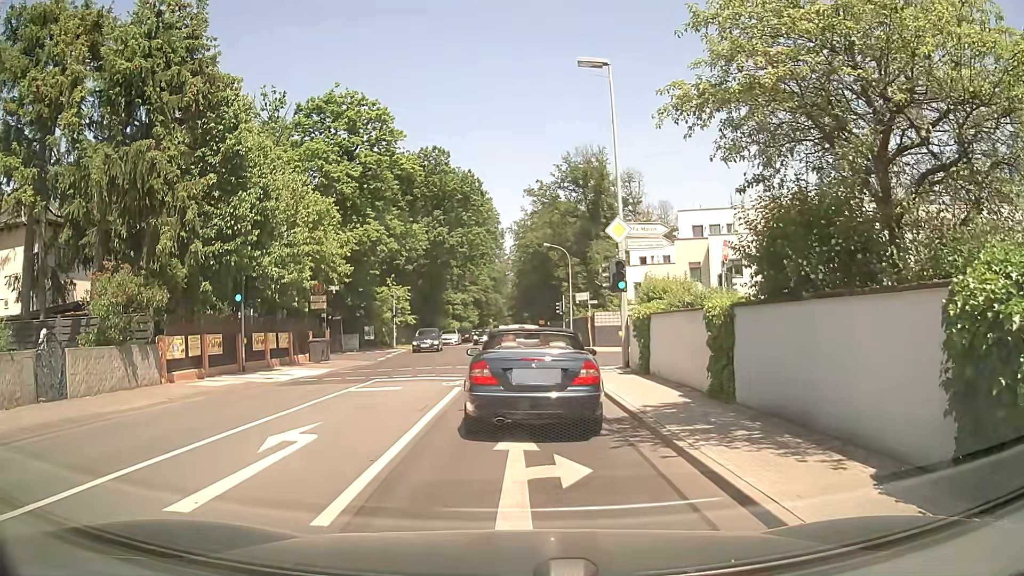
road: secondary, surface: asphalt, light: Day
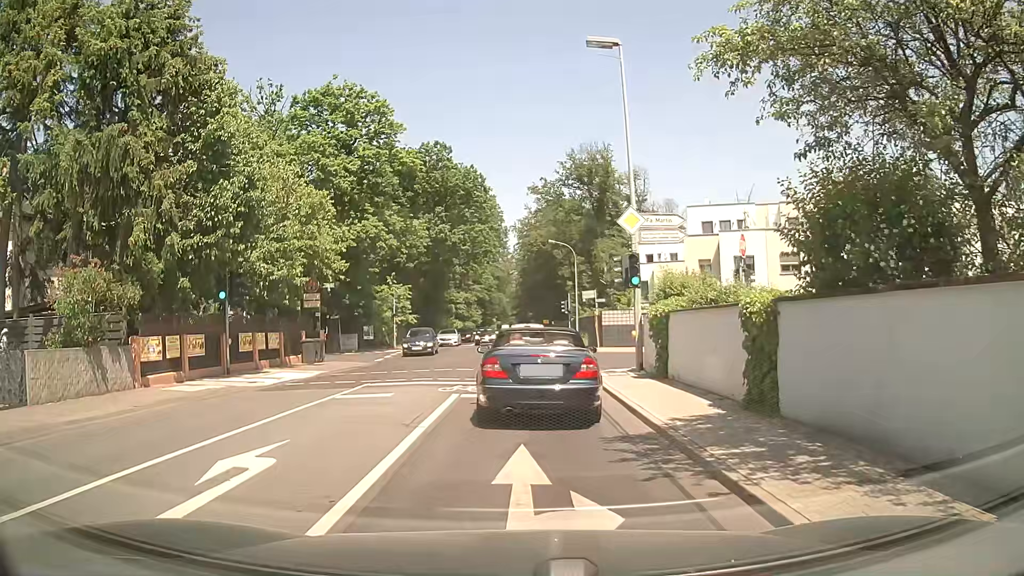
(0.0, +1.7) m; -2°
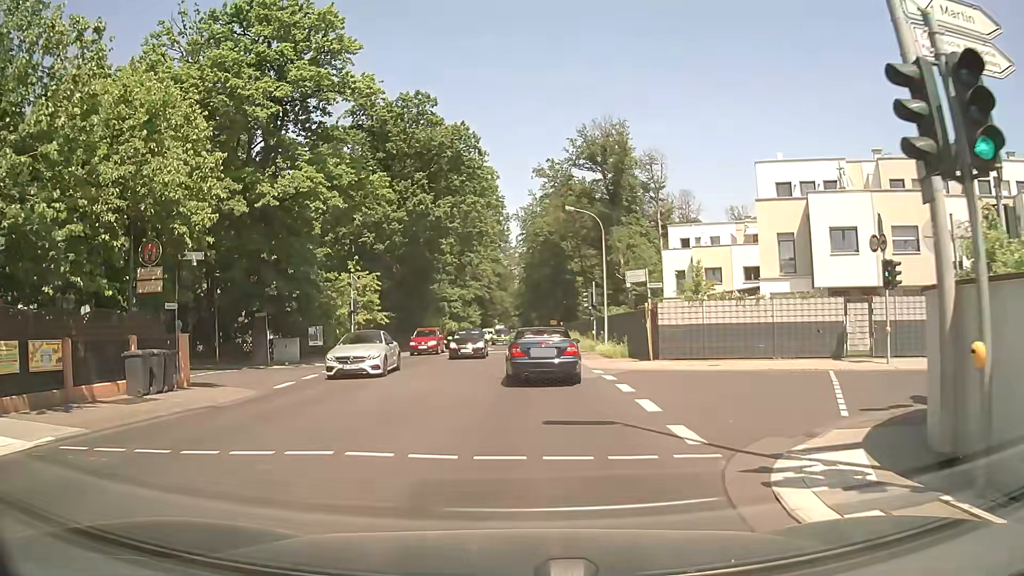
(0.0, +15.0) m; +1°
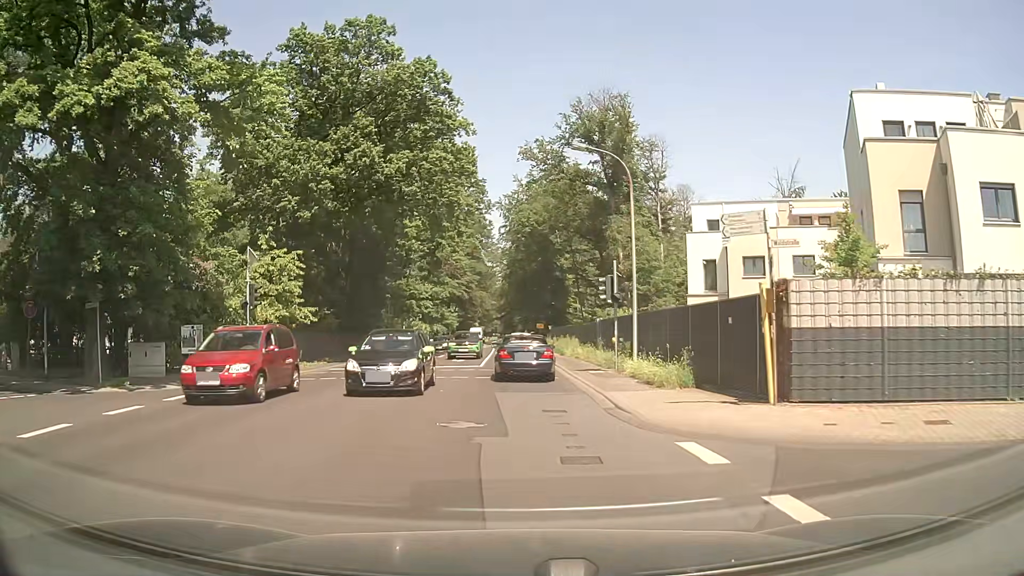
(0.0, +13.6) m; 0°
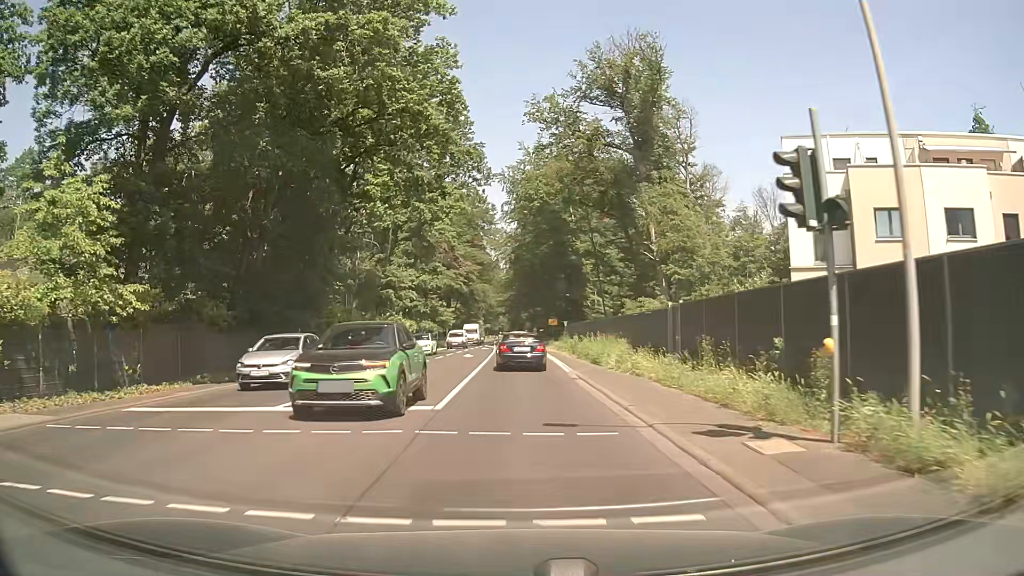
(+0.2, +16.6) m; 0°
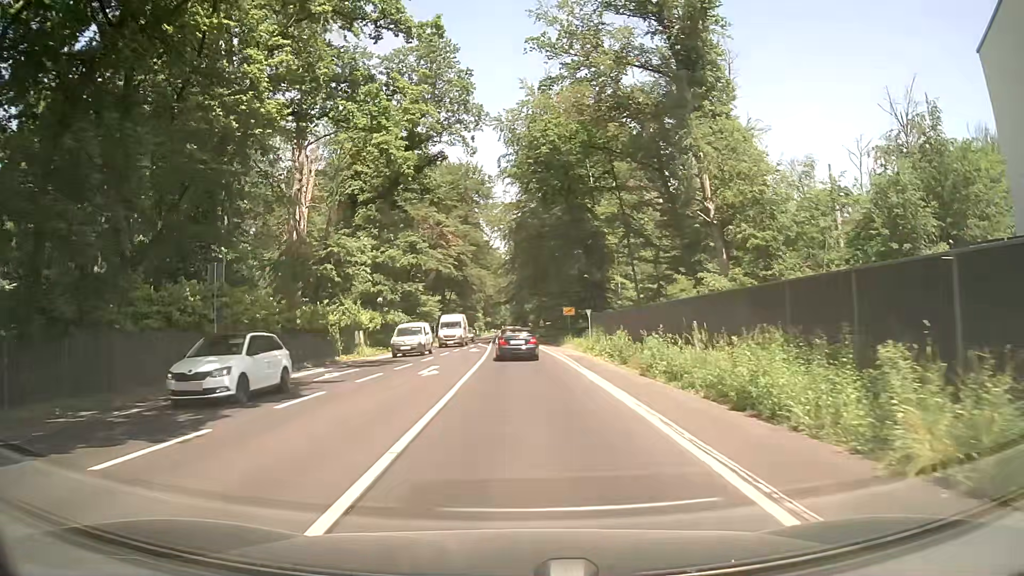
(-0.2, +19.4) m; -1°
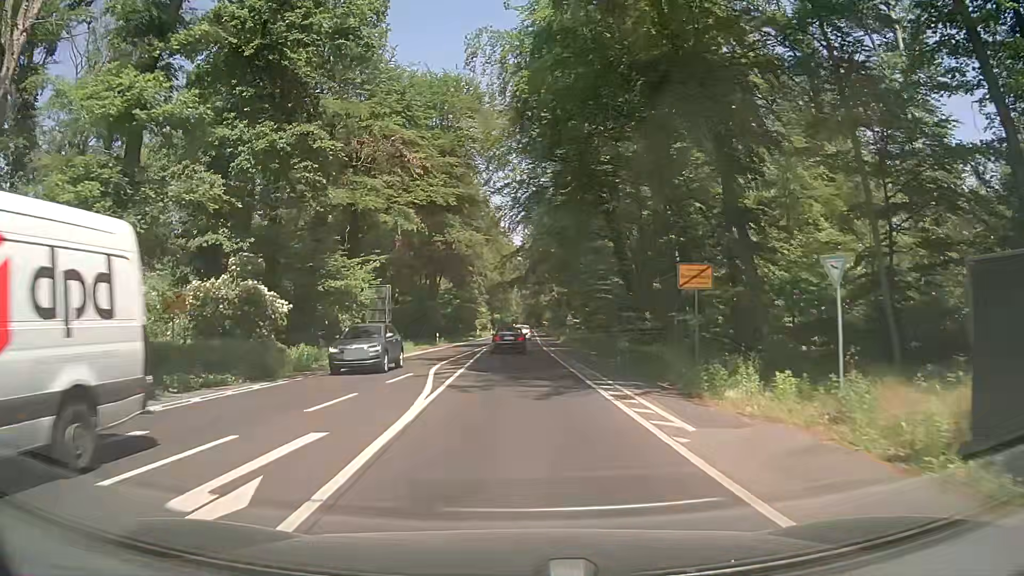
(-0.2, +37.1) m; -1°
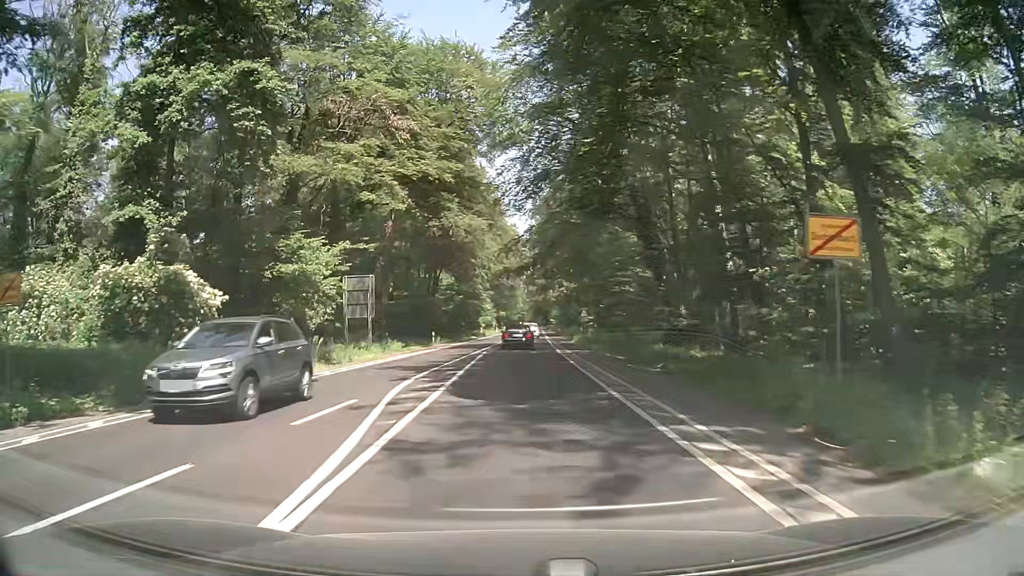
(-0.1, +7.9) m; 0°
